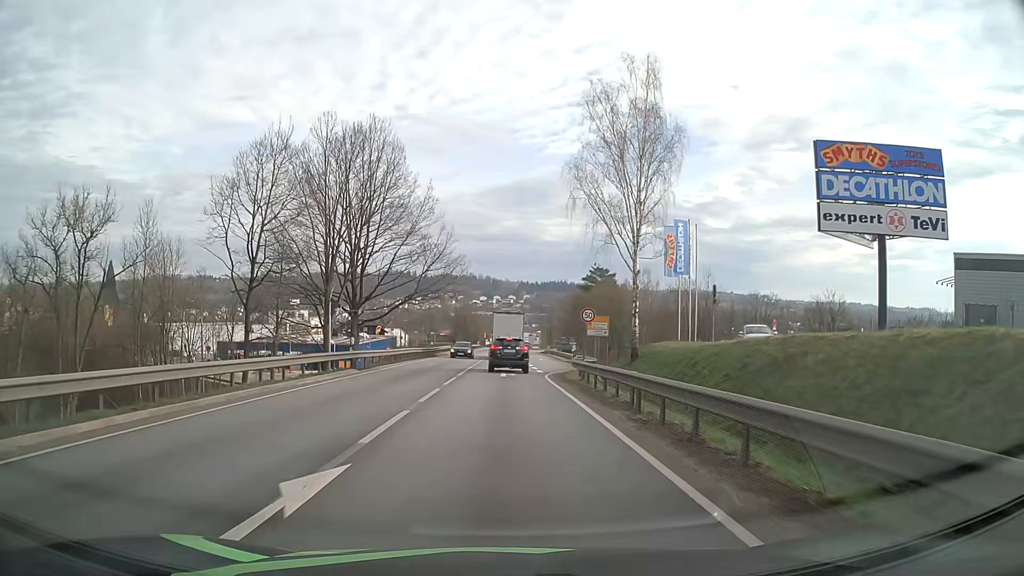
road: primary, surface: asphalt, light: Day
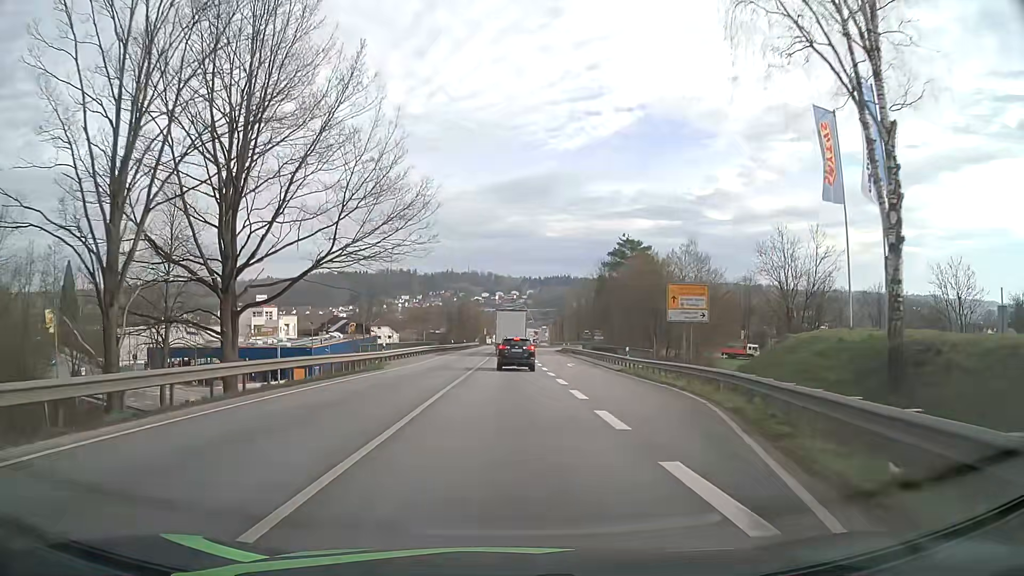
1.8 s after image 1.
(-0.1, +27.5) m; 0°
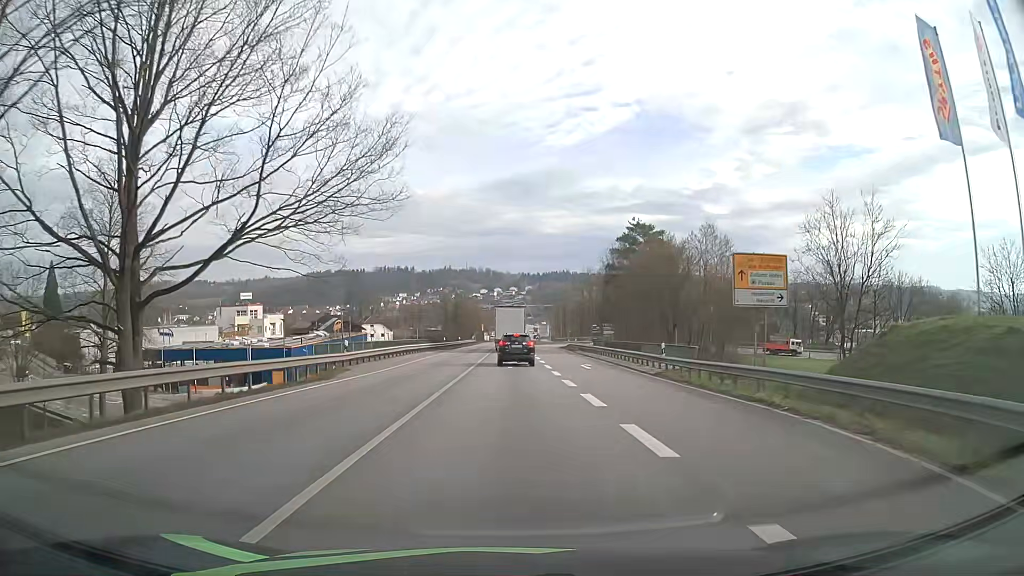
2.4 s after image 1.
(0.0, +8.8) m; 0°
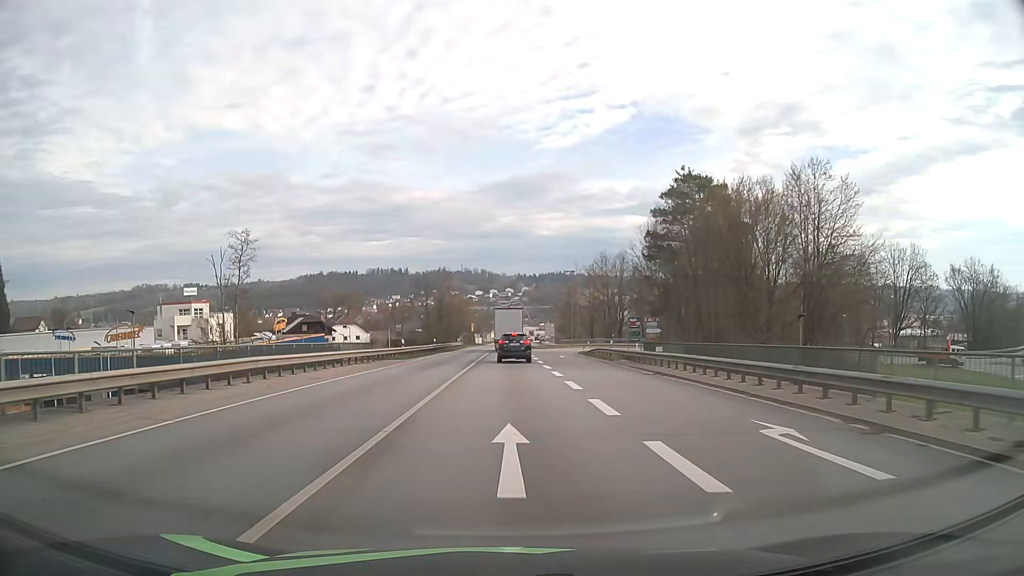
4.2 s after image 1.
(0.0, +25.8) m; 0°
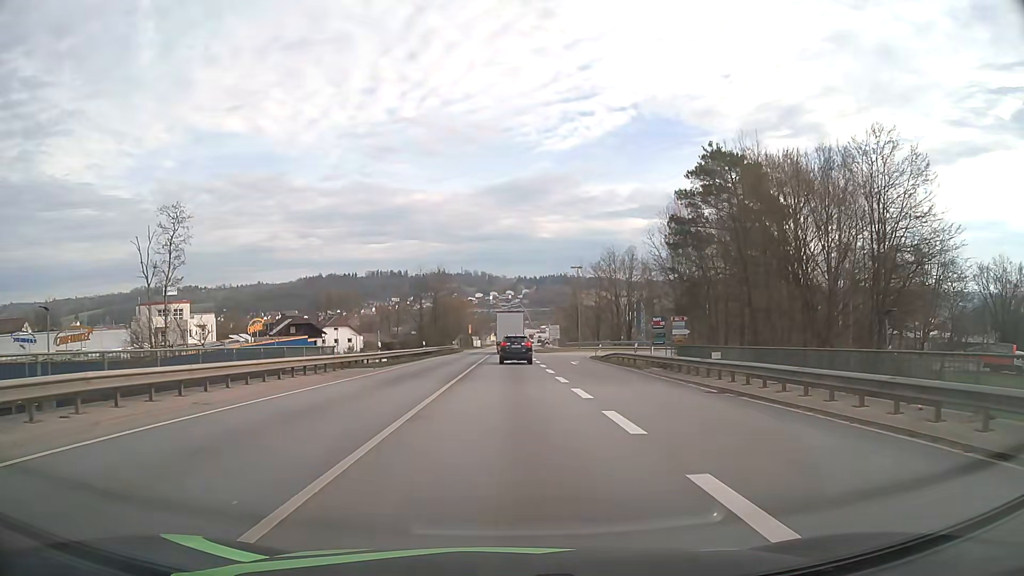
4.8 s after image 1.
(0.0, +8.2) m; 0°
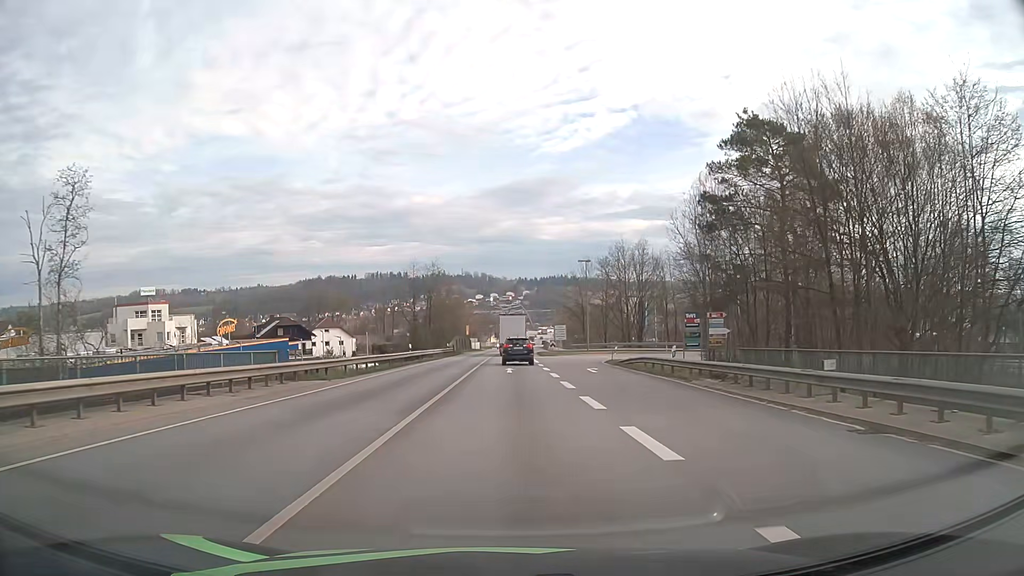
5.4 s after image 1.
(0.0, +8.0) m; 0°
(0, +10) (0, +20) (0, +30) (0, +40) (0, +50) (0, +60) (0, +70) (0, +80) (+1, +90) (+1, +100) m
